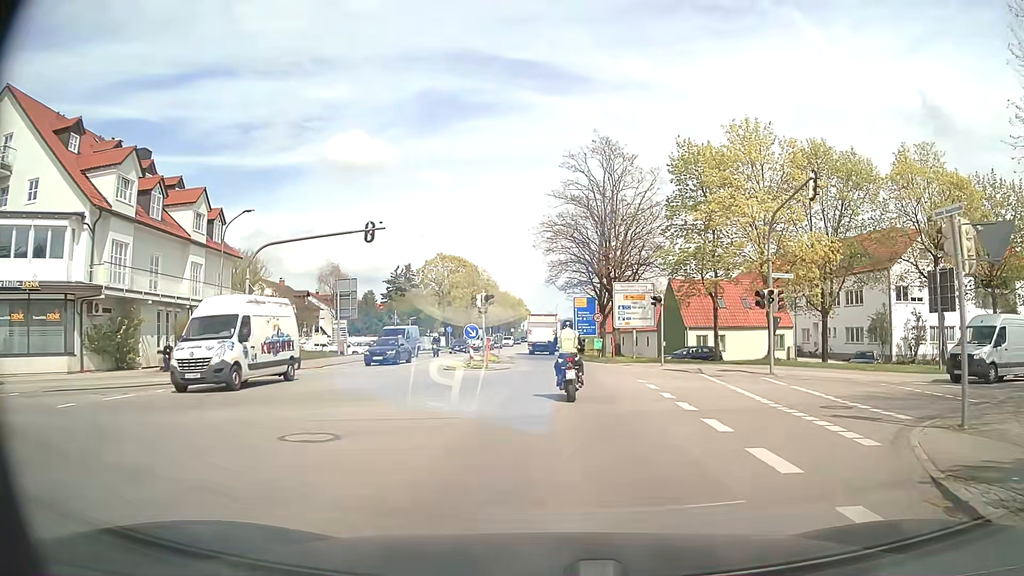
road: secondary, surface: asphalt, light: Day
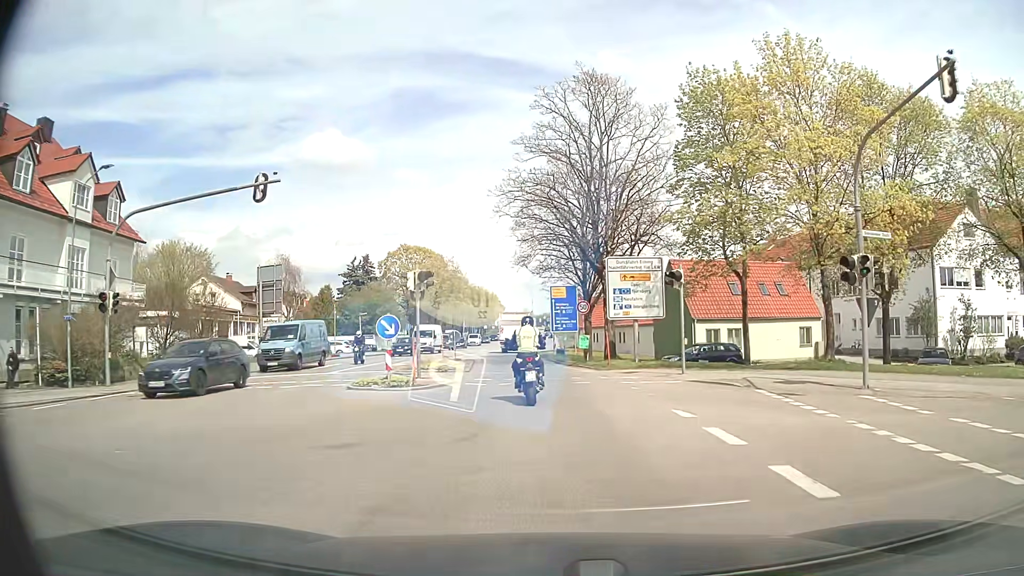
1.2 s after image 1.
(+0.2, +10.4) m; +2°
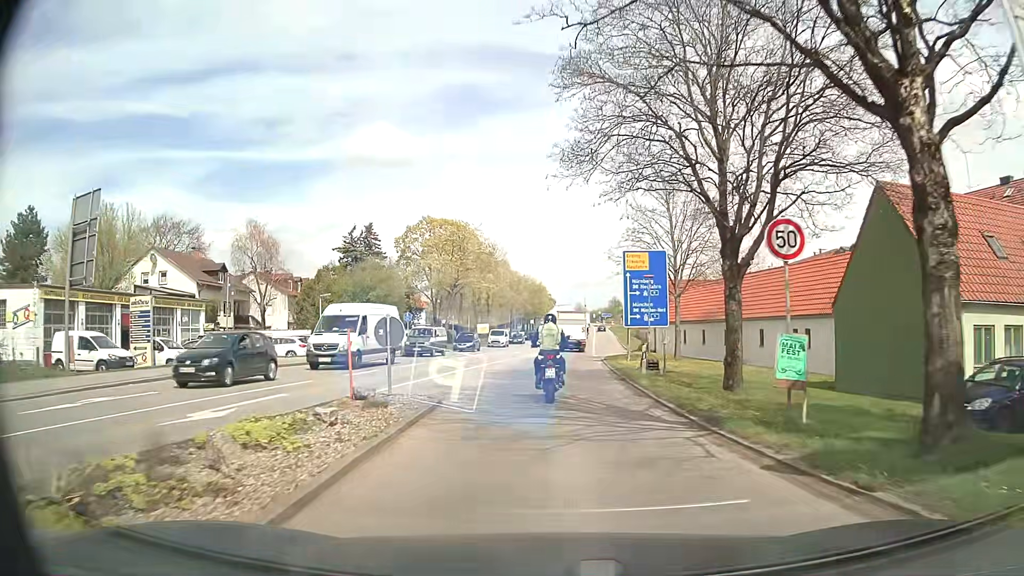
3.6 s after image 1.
(-0.7, +22.6) m; -5°
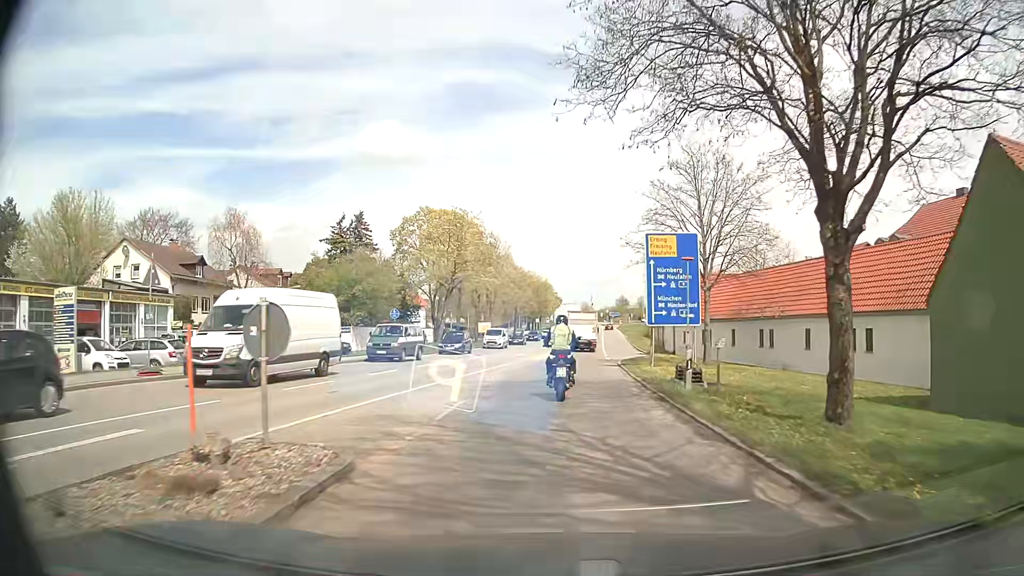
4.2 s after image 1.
(0.0, +6.0) m; 0°
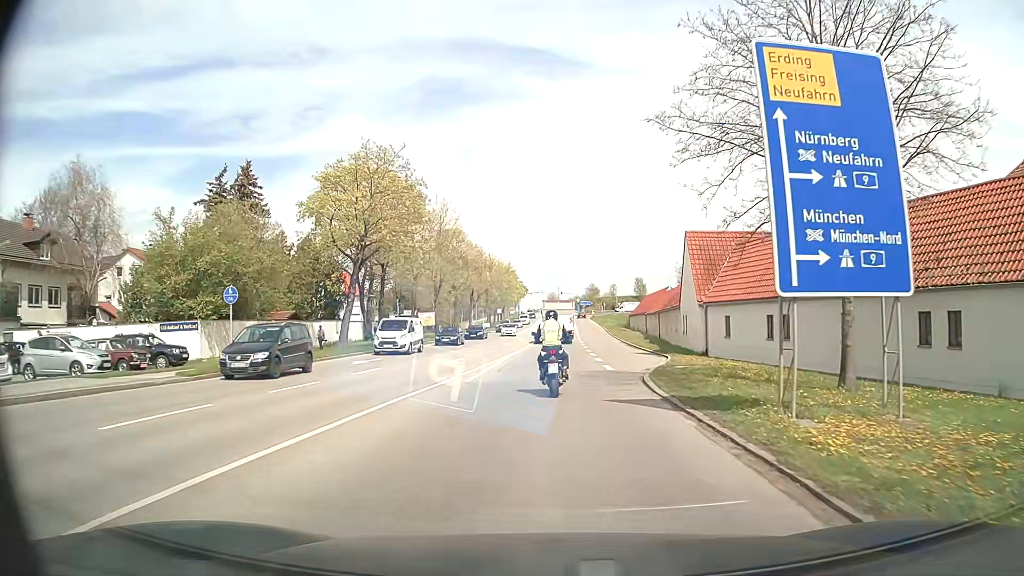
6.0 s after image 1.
(+0.4, +18.9) m; +3°
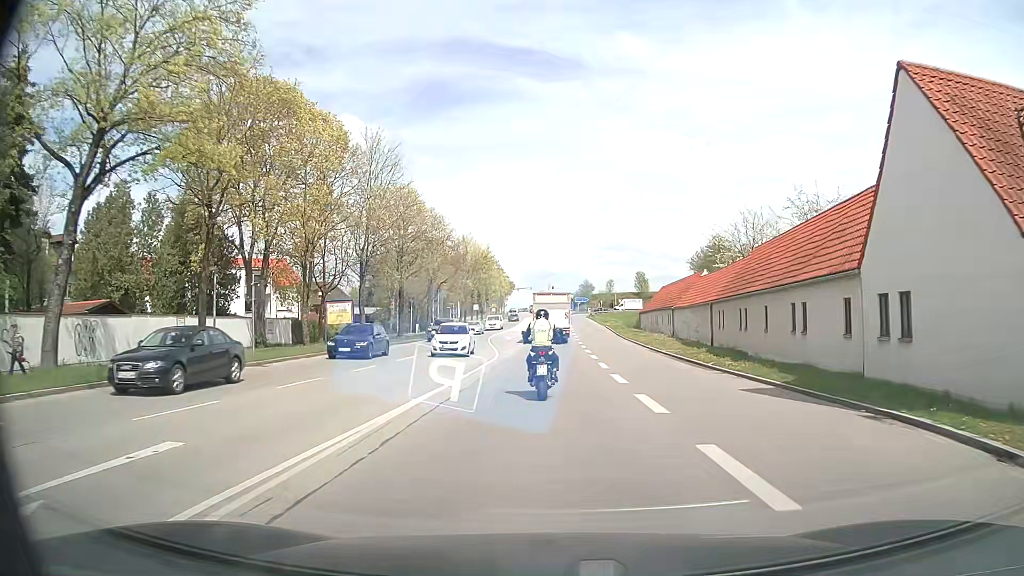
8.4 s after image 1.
(+0.3, +23.5) m; +1°
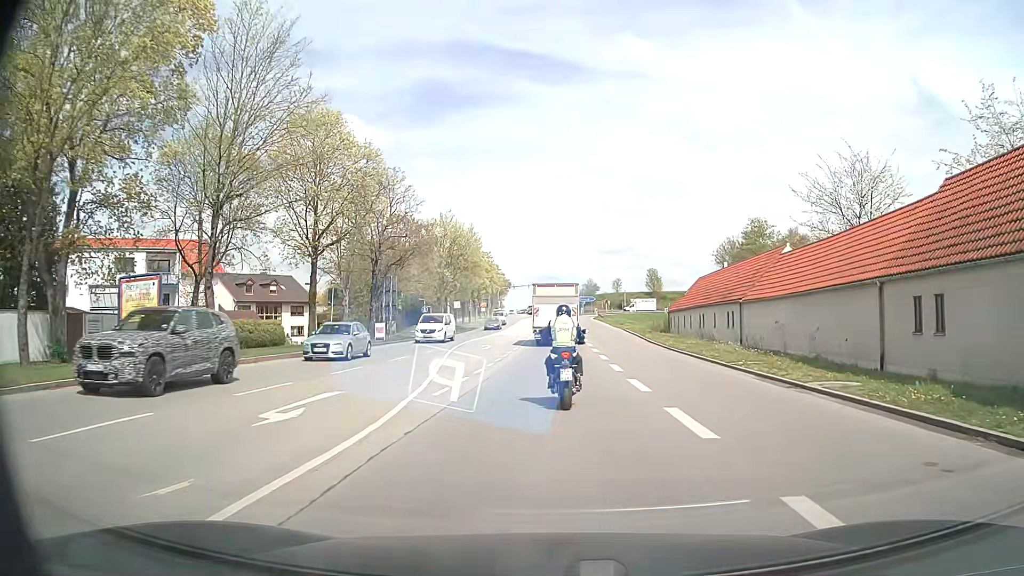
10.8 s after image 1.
(0.0, +20.5) m; 0°
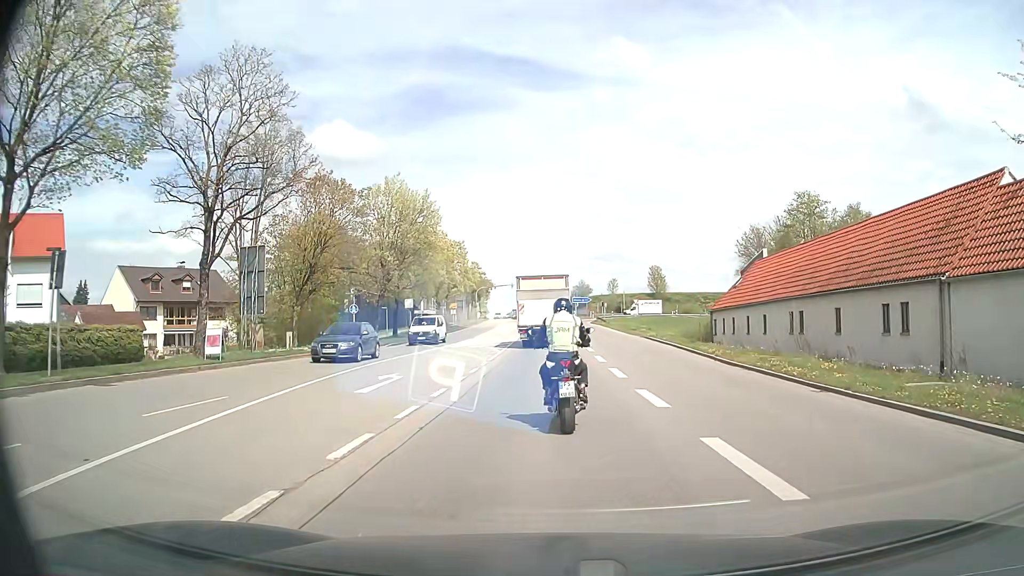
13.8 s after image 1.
(+0.1, +21.1) m; 0°
(0, +10) (0, +20) (0, +30) (0, +40) (0, +50) (0, +60) (0, +70) (+1, +80) (0, +90) (0, +100) m
